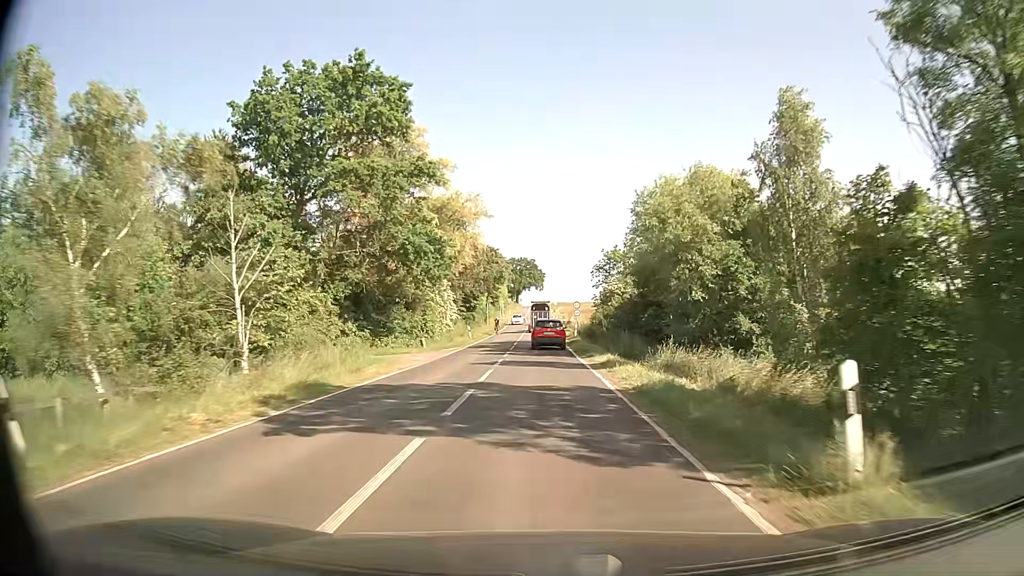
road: secondary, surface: asphalt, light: Day
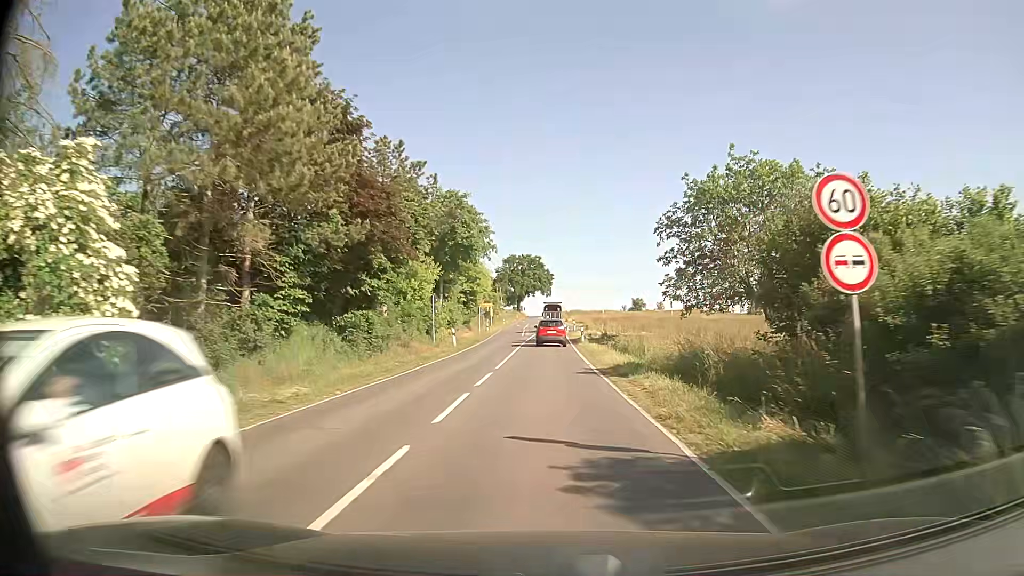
(-0.1, +48.1) m; 0°
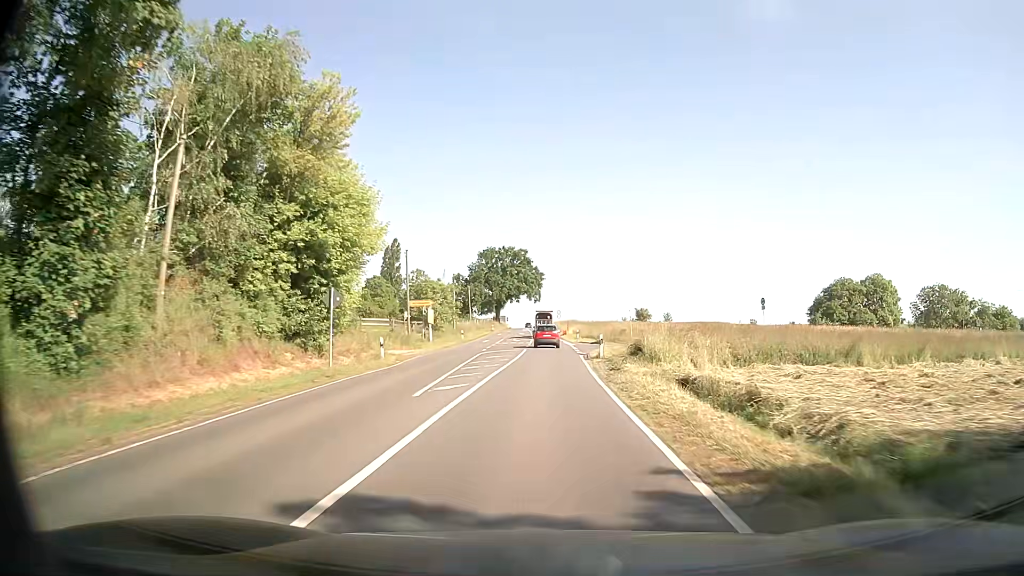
(+0.3, +45.6) m; +1°
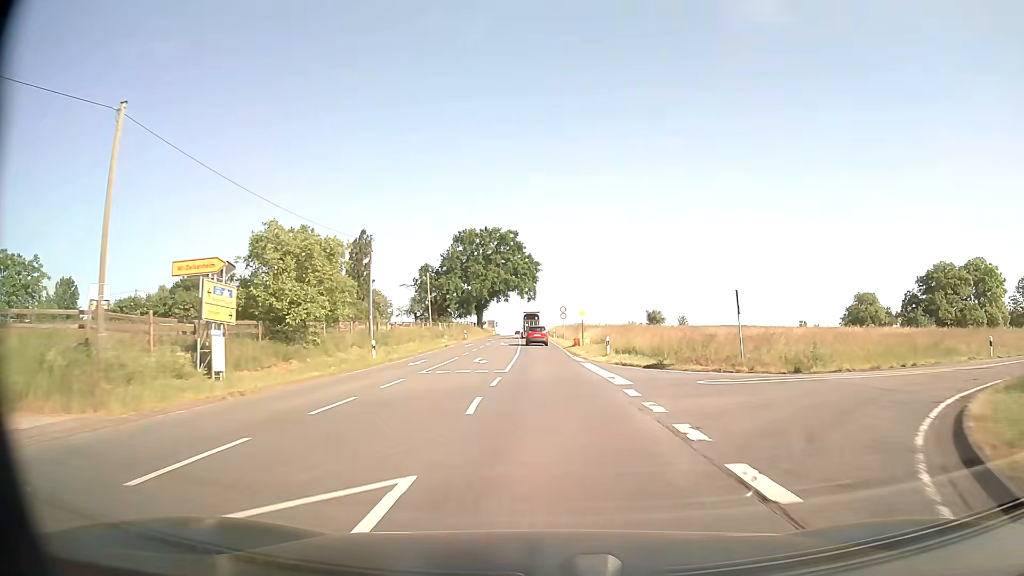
(0.0, +35.5) m; 0°
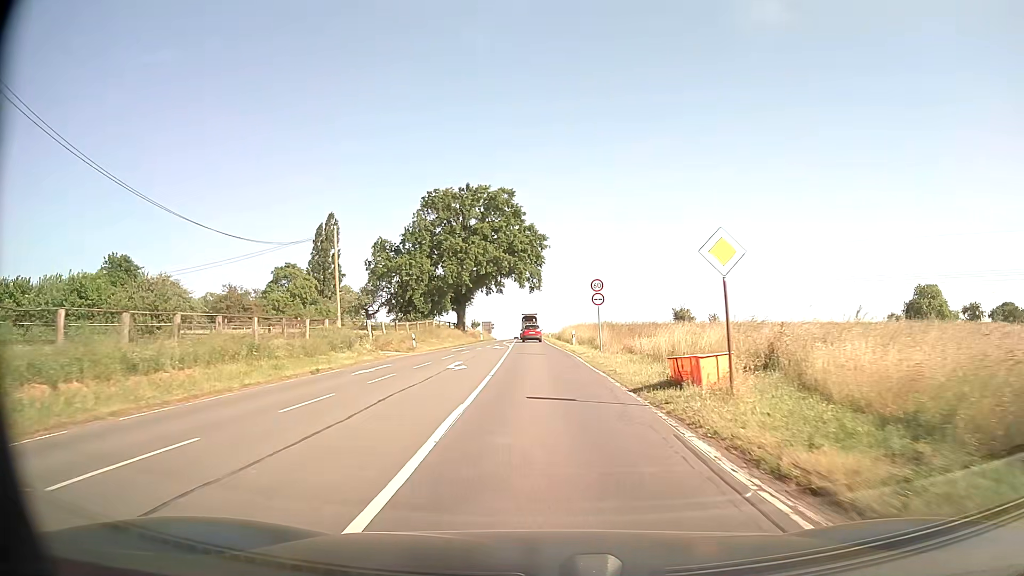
(-0.2, +34.5) m; -1°
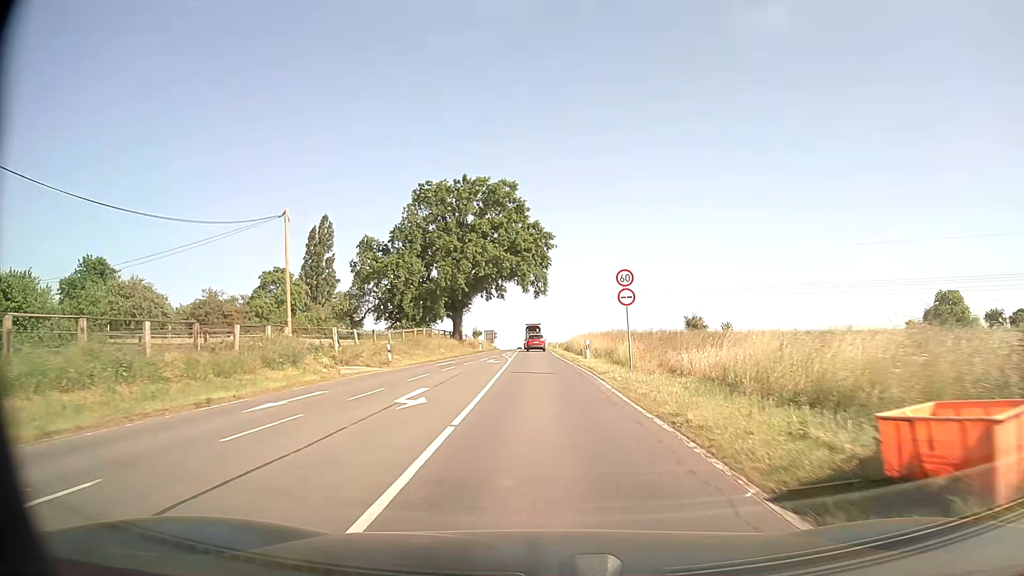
(0.0, +8.4) m; -1°
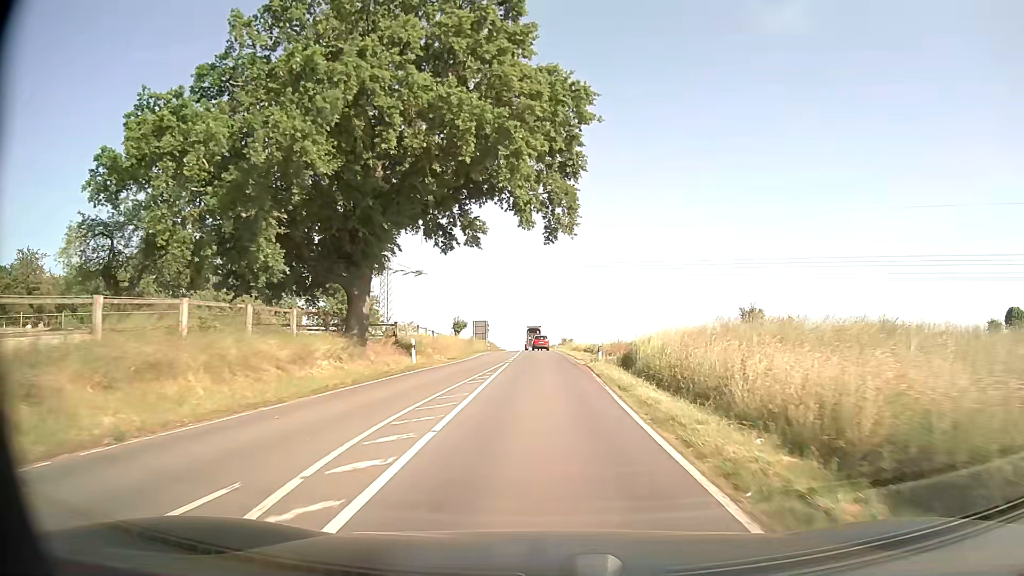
(-0.4, +42.2) m; -1°
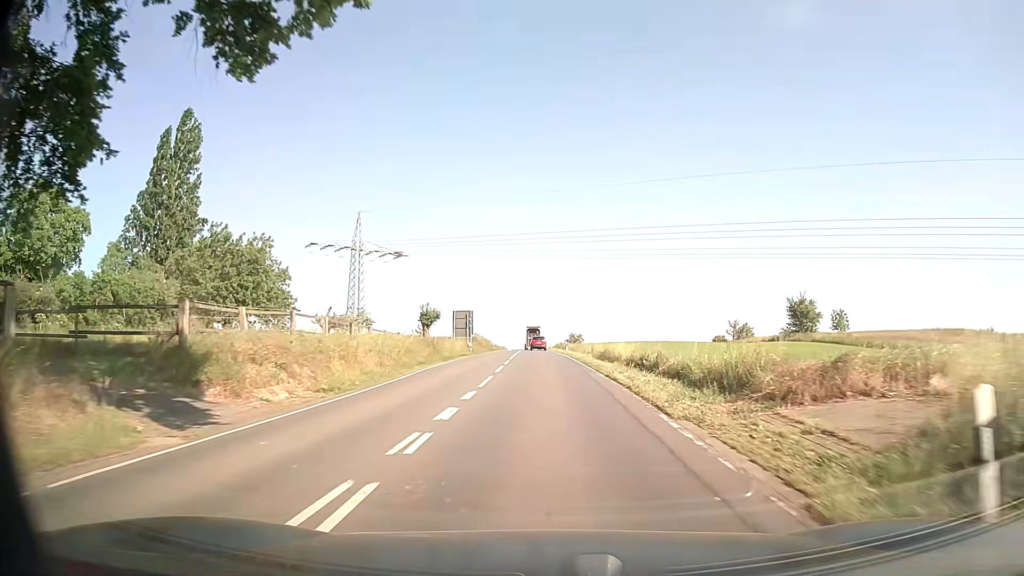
(-0.1, +25.8) m; 0°
(0, +10) (0, +20) (0, +30) (0, +40) (-1, +50) (-1, +60) (-1, +70) (-1, +80) (-1, +90) (-2, +100) m
